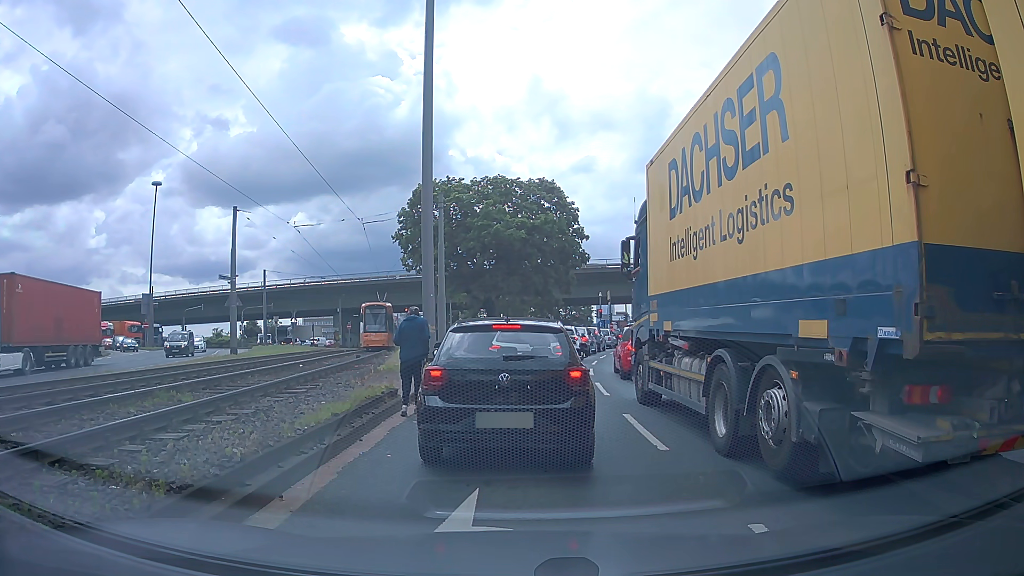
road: primary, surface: asphalt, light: Day
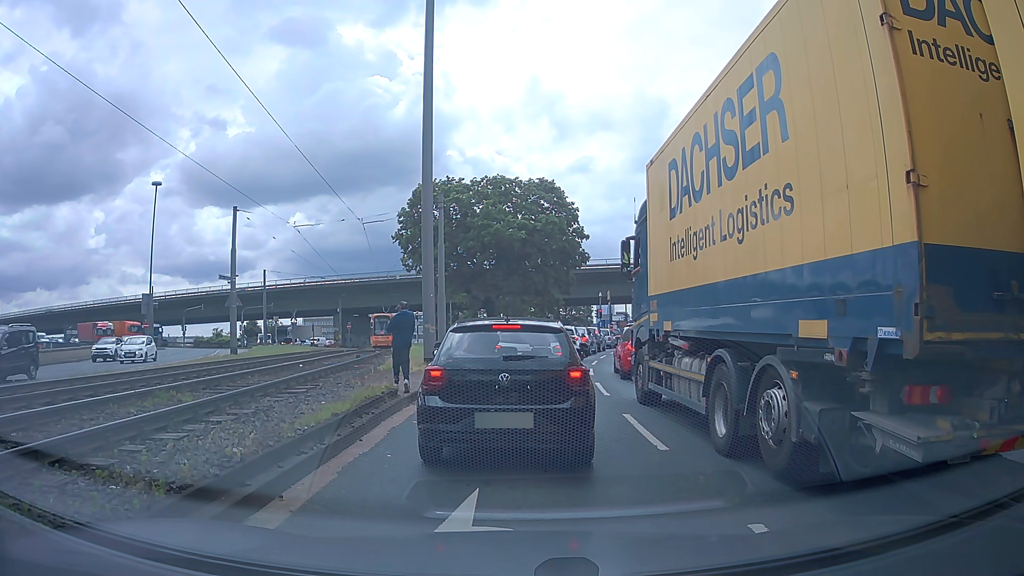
(0.0, 0.0) m; 0°
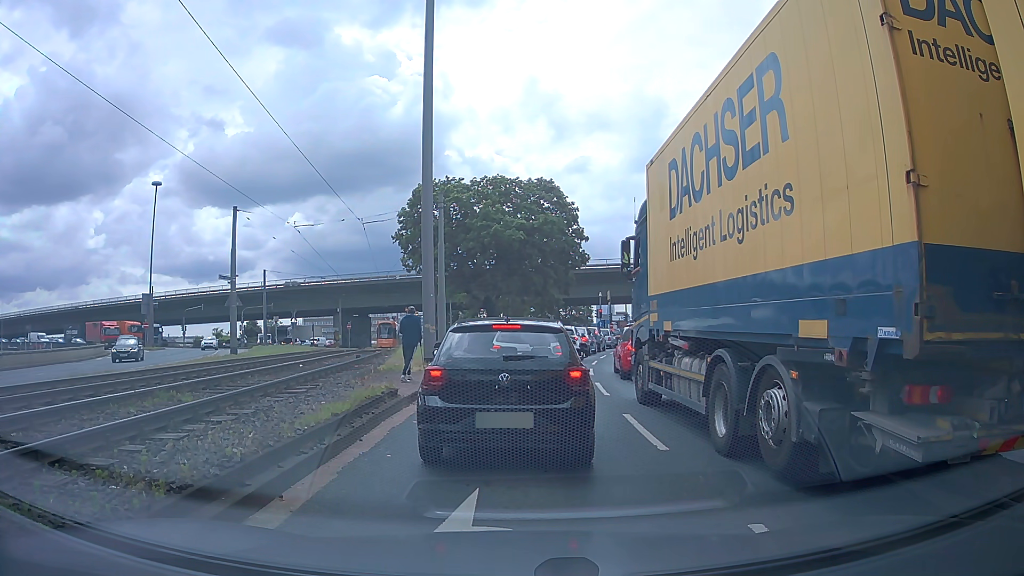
(0.0, 0.0) m; 0°
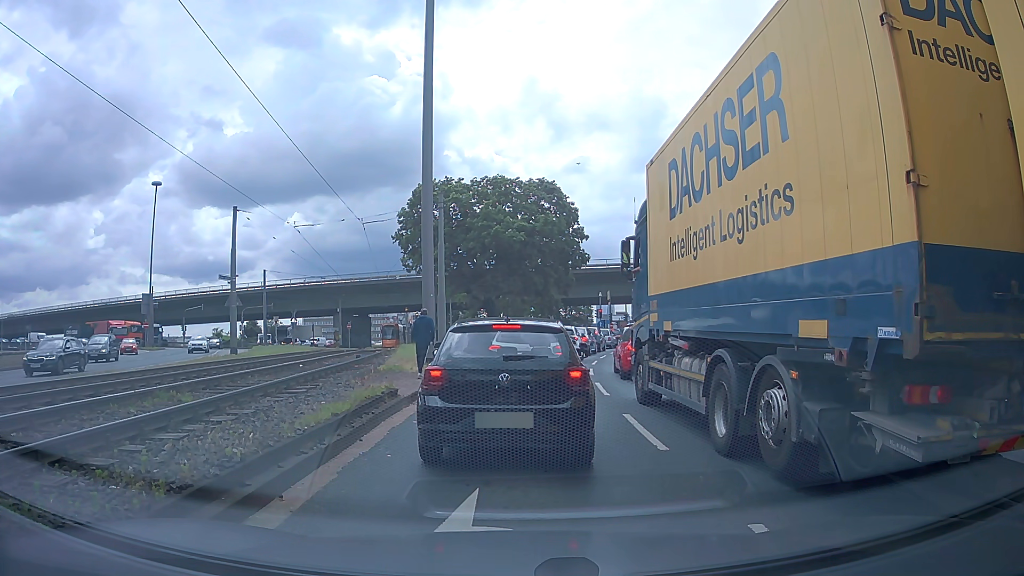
(0.0, 0.0) m; 0°
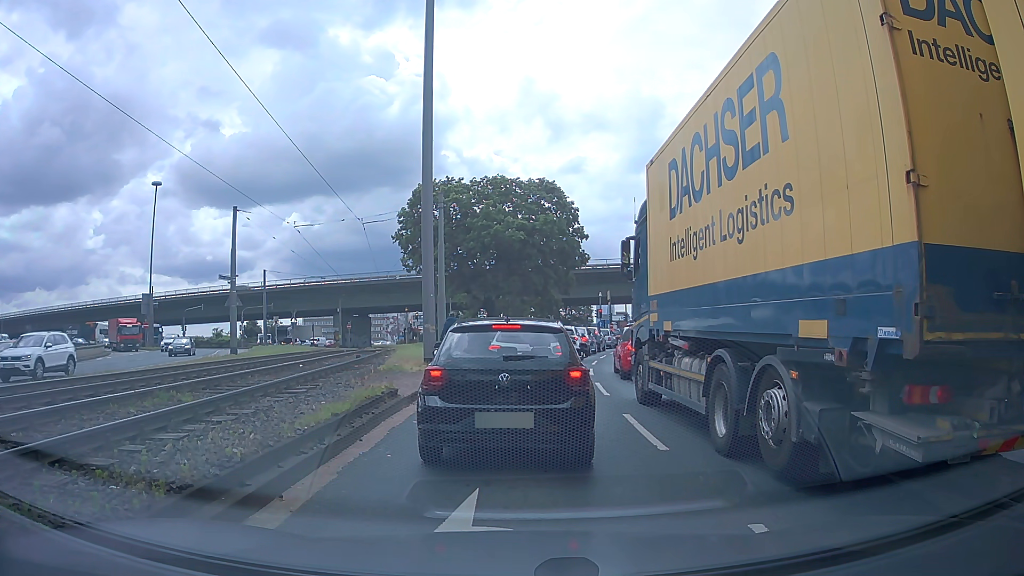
(0.0, 0.0) m; 0°
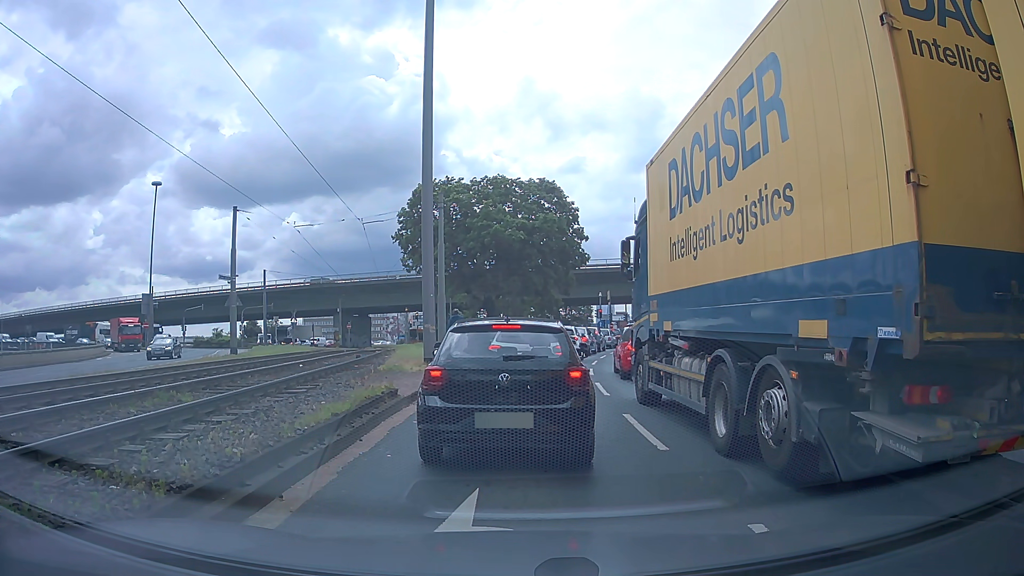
(0.0, 0.0) m; 0°
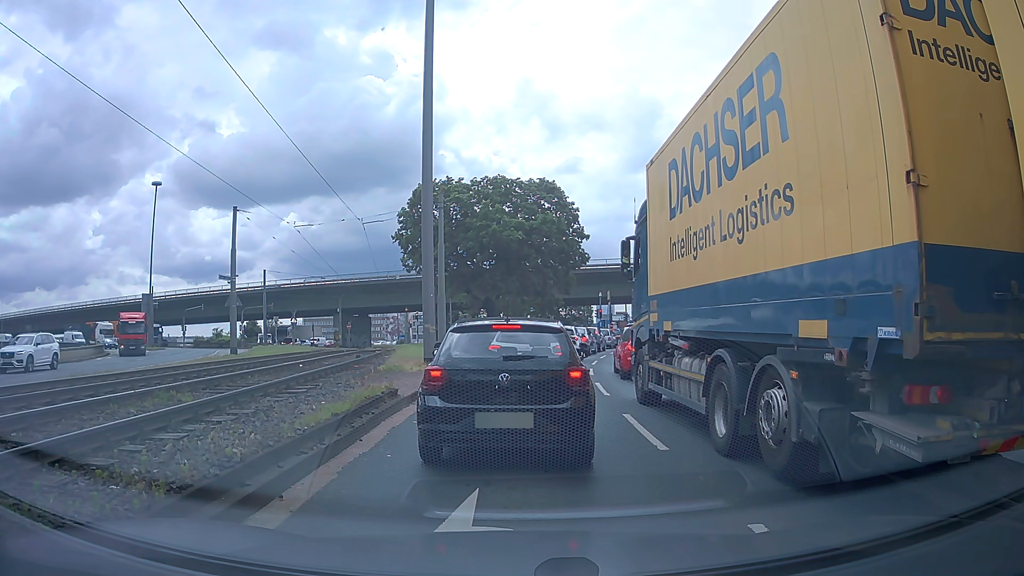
(0.0, 0.0) m; 0°
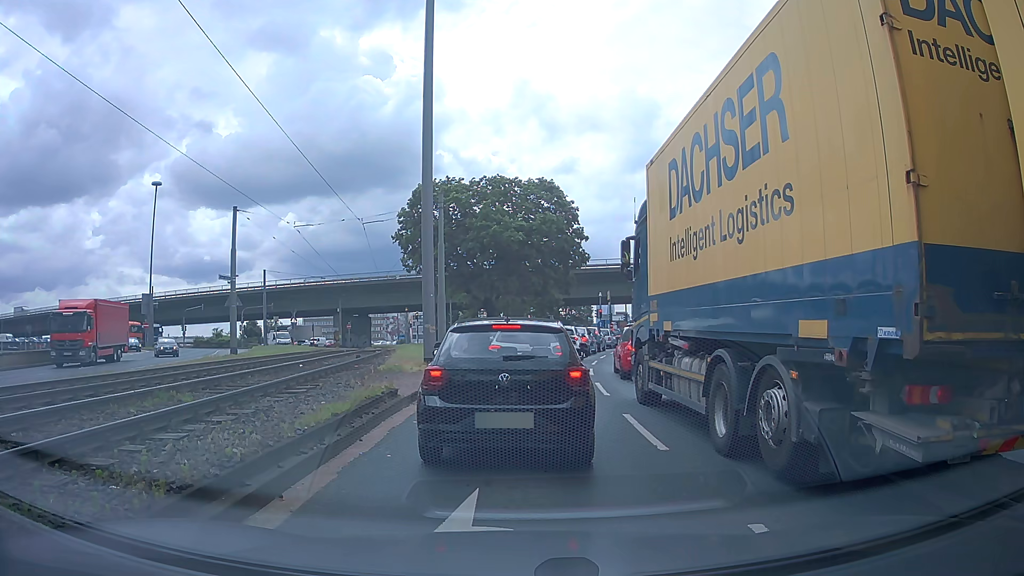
(0.0, 0.0) m; 0°
